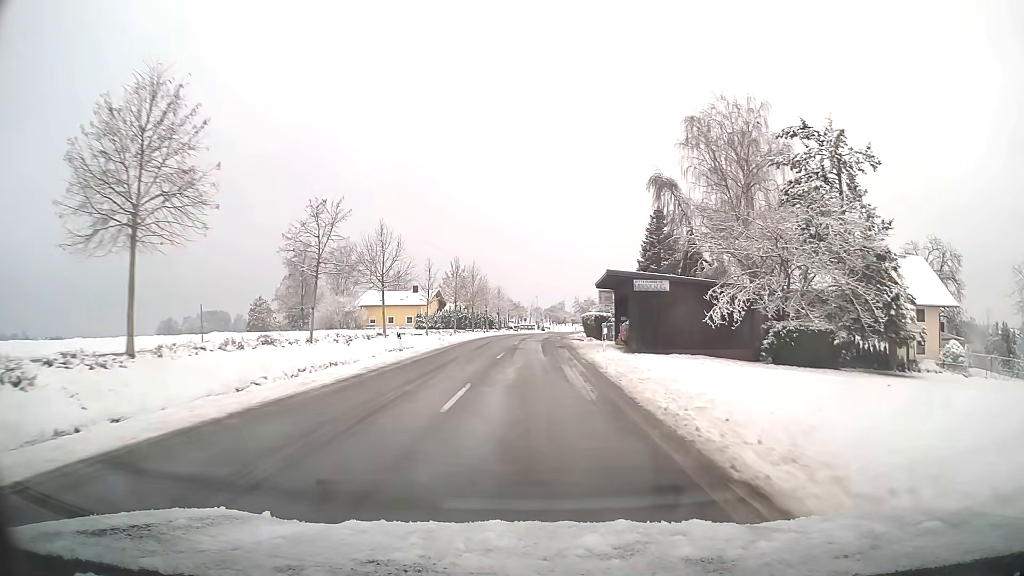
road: tertiary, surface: asphalt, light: Day
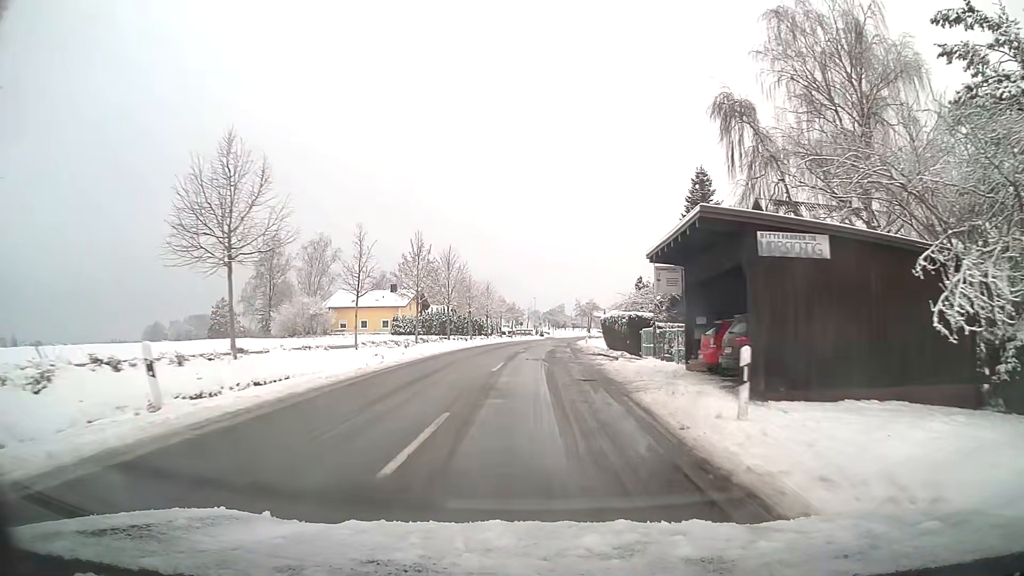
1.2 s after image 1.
(0.0, +17.6) m; 0°
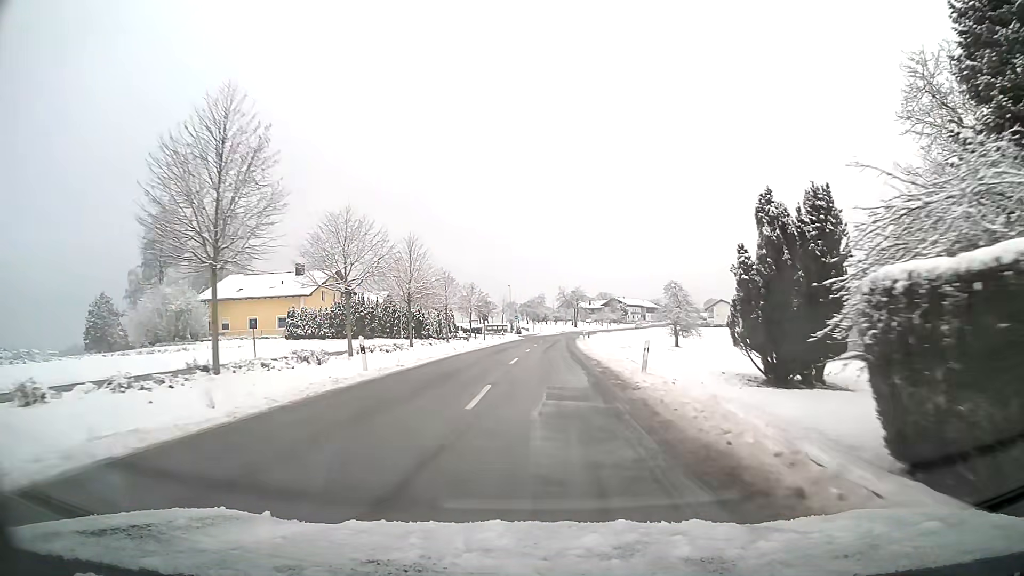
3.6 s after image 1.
(+0.5, +34.6) m; +2°
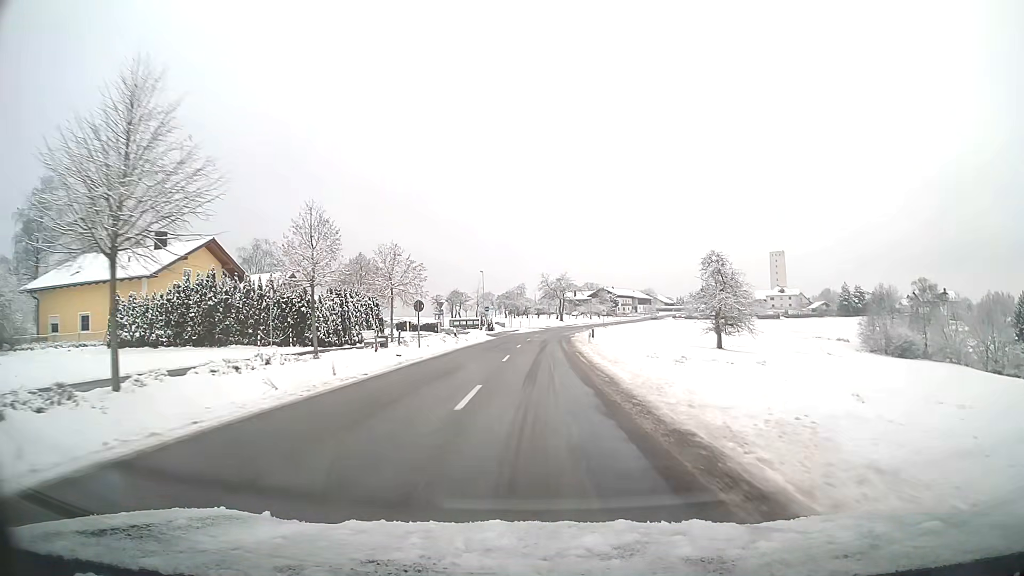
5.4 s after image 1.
(+0.4, +25.9) m; +2°
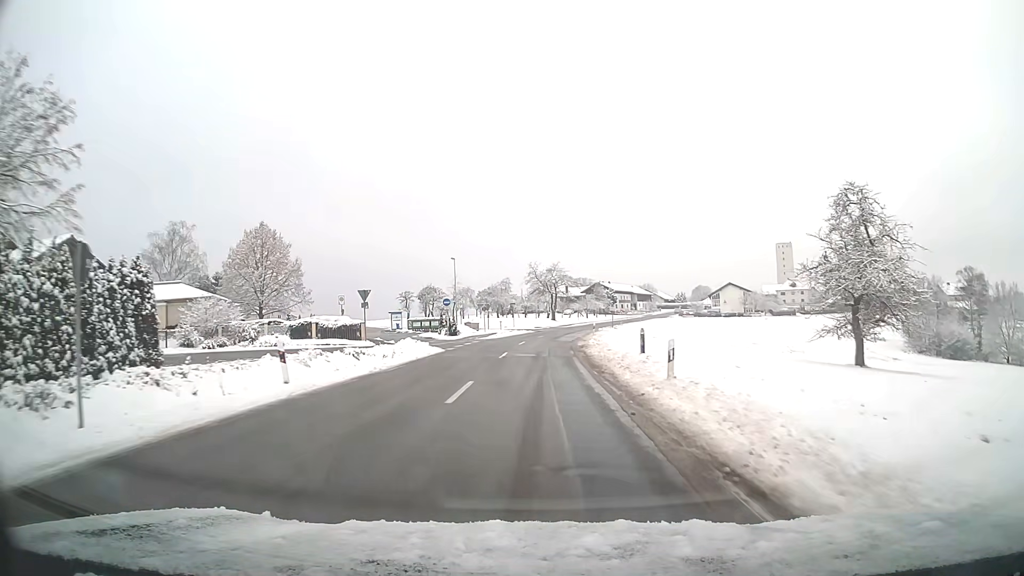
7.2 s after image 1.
(+0.2, +26.2) m; +1°
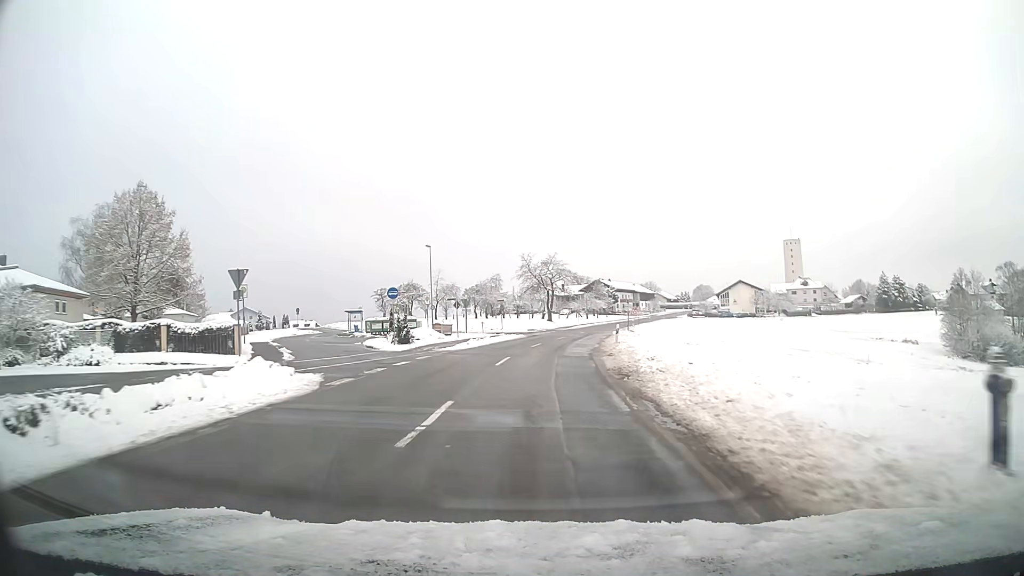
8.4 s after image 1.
(+0.1, +17.6) m; +1°
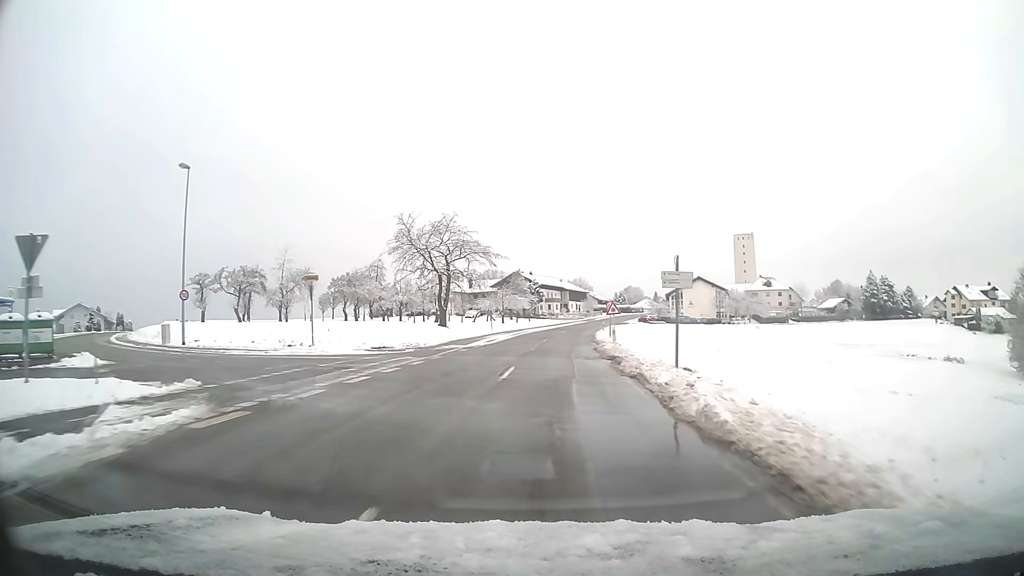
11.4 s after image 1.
(+2.8, +44.0) m; +8°
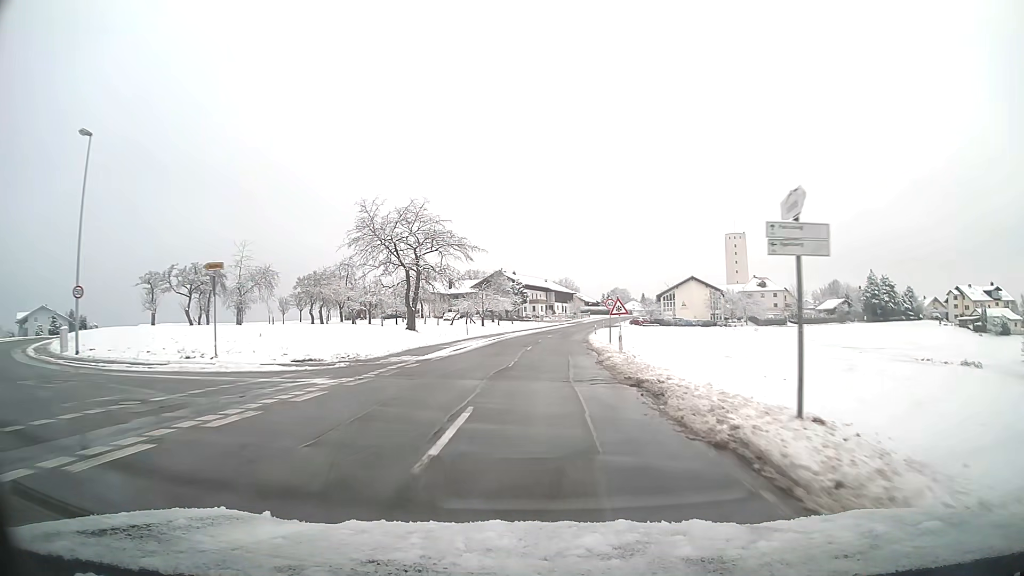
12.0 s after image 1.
(+0.1, +8.9) m; +1°
